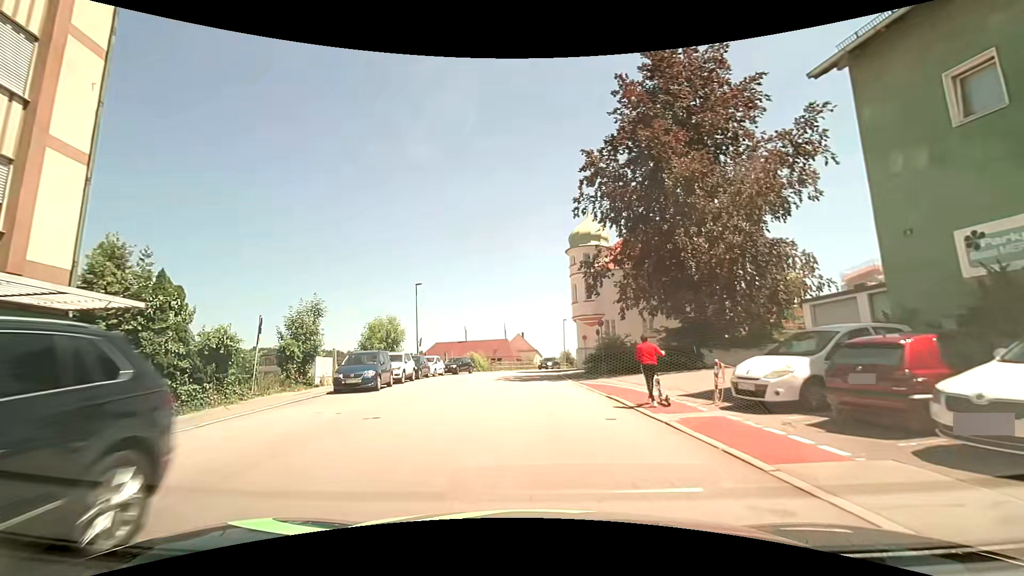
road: tertiary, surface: asphalt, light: Day
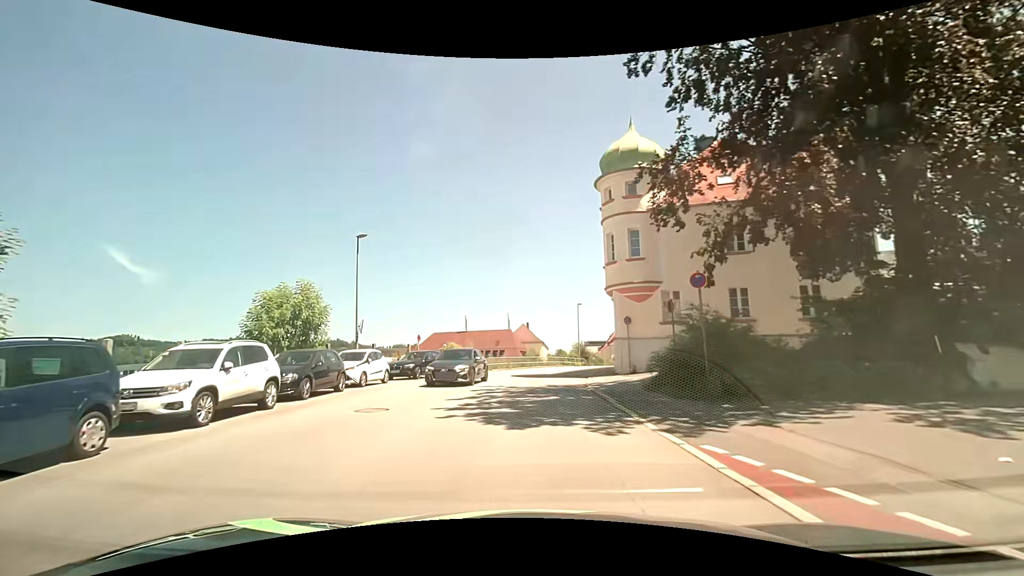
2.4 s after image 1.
(-0.1, +15.9) m; -1°
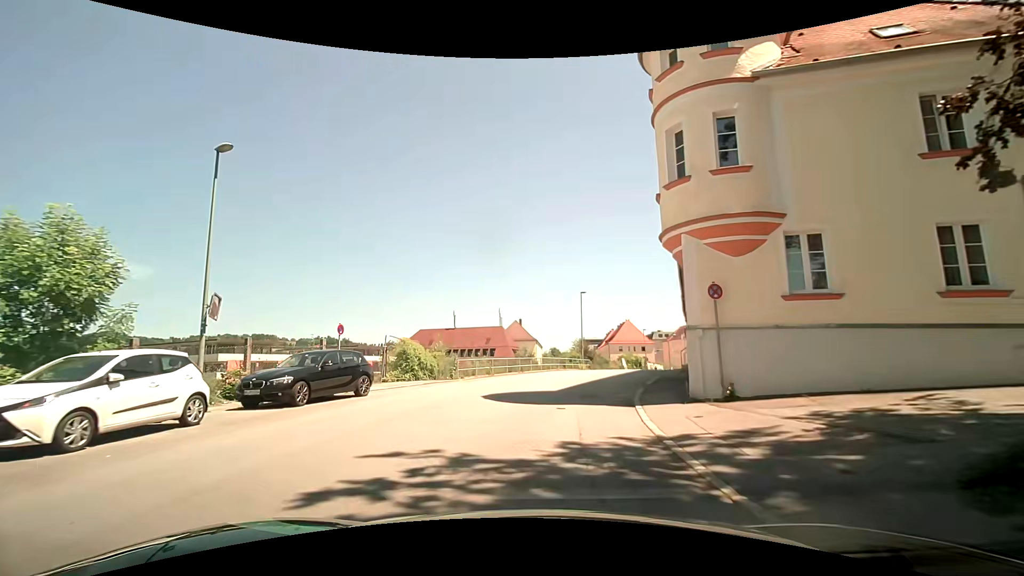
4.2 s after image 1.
(+0.1, +12.0) m; +1°
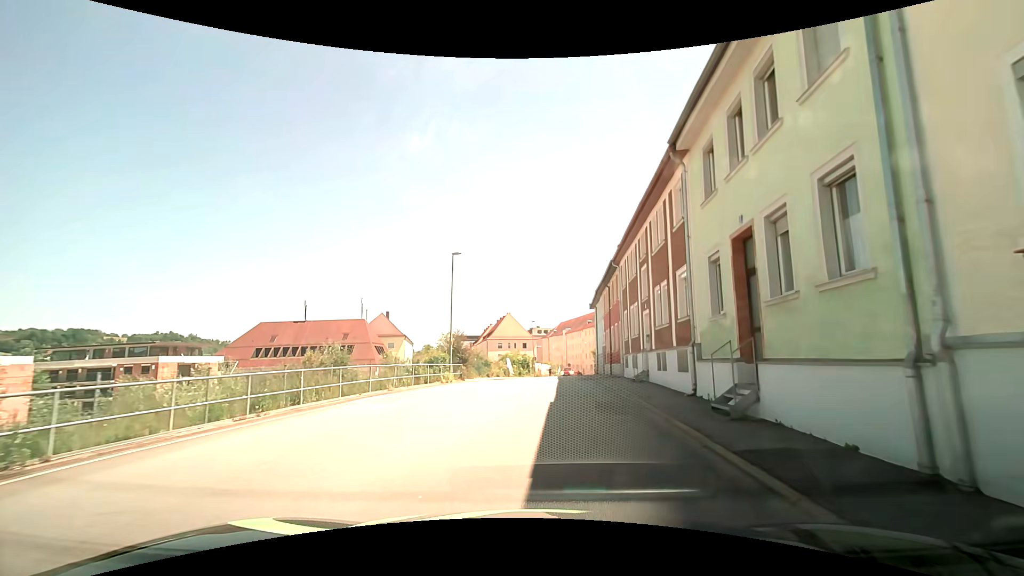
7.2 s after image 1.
(+2.0, +20.4) m; +14°
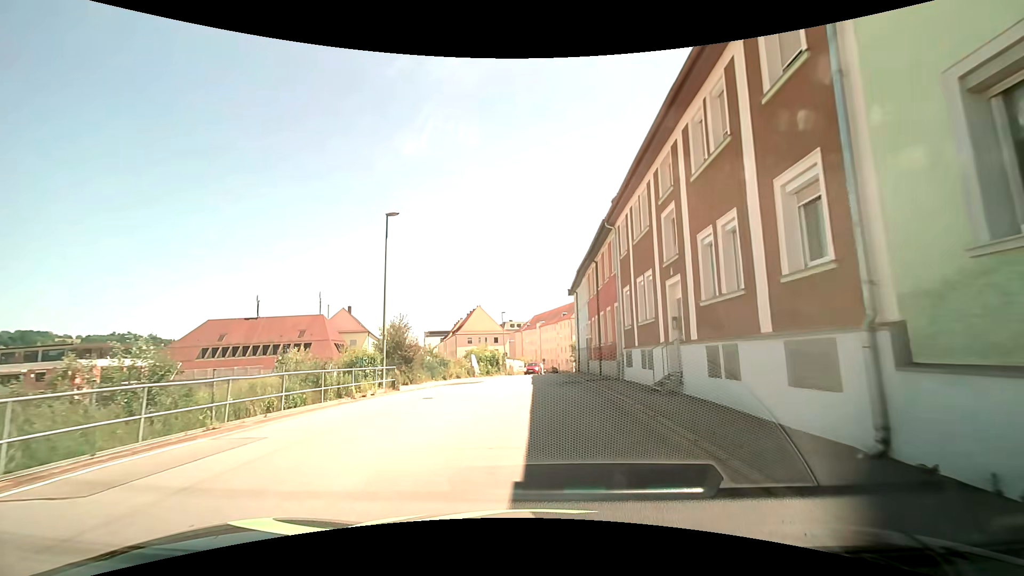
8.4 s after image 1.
(+0.3, +8.4) m; +3°
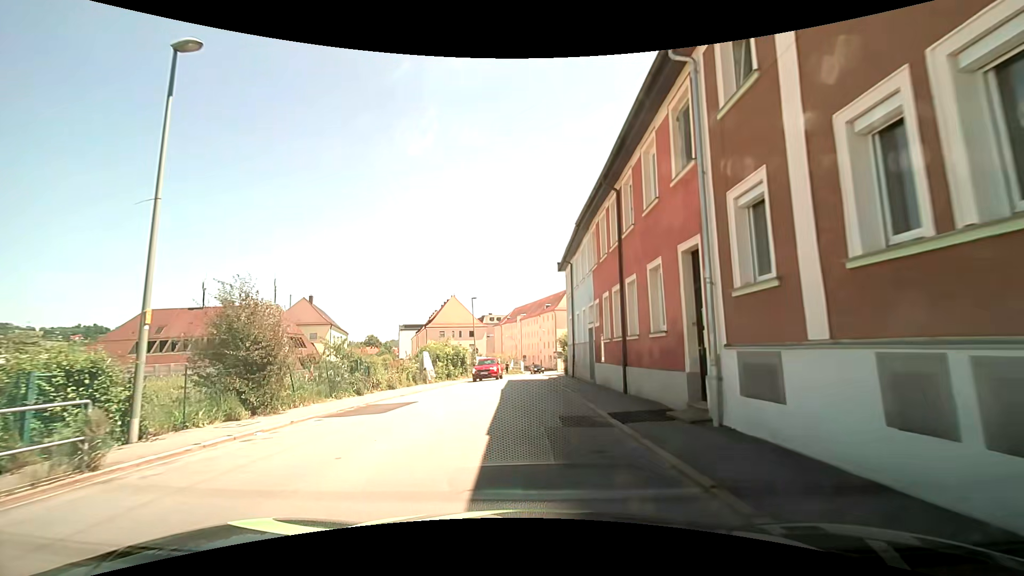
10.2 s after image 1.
(+0.4, +12.7) m; +2°
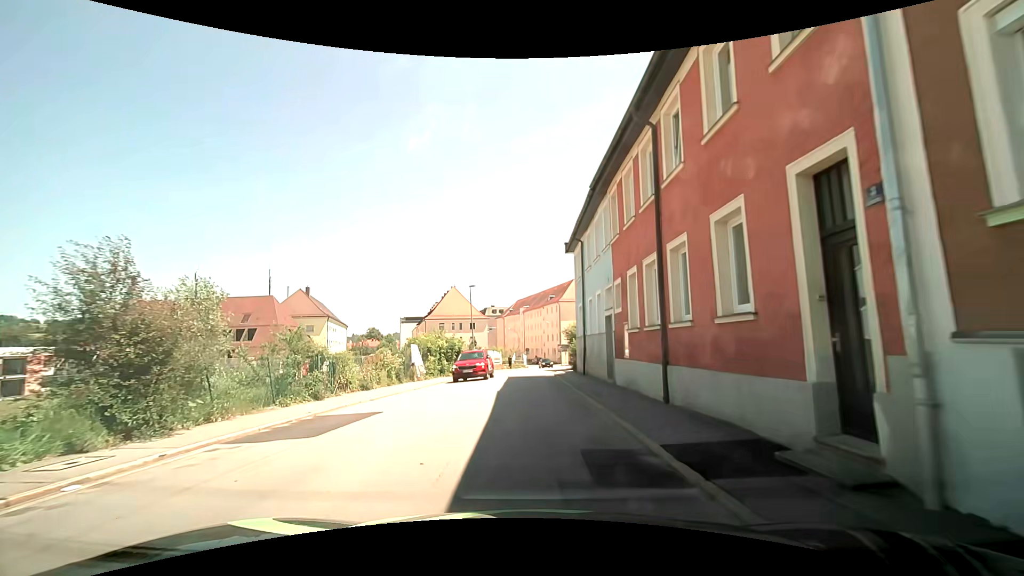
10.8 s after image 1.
(0.0, +4.3) m; 0°
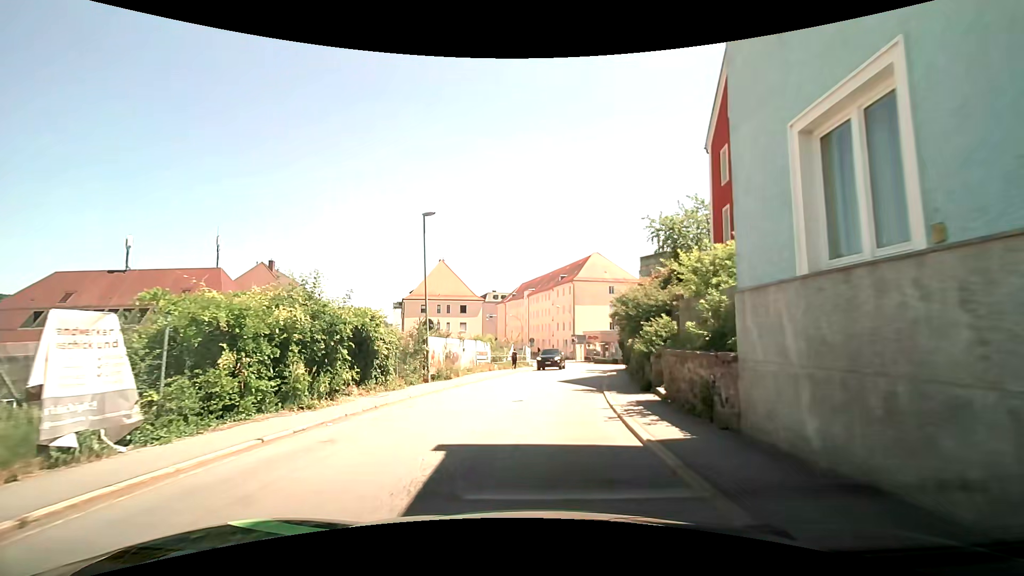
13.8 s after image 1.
(-0.2, +22.1) m; -1°
